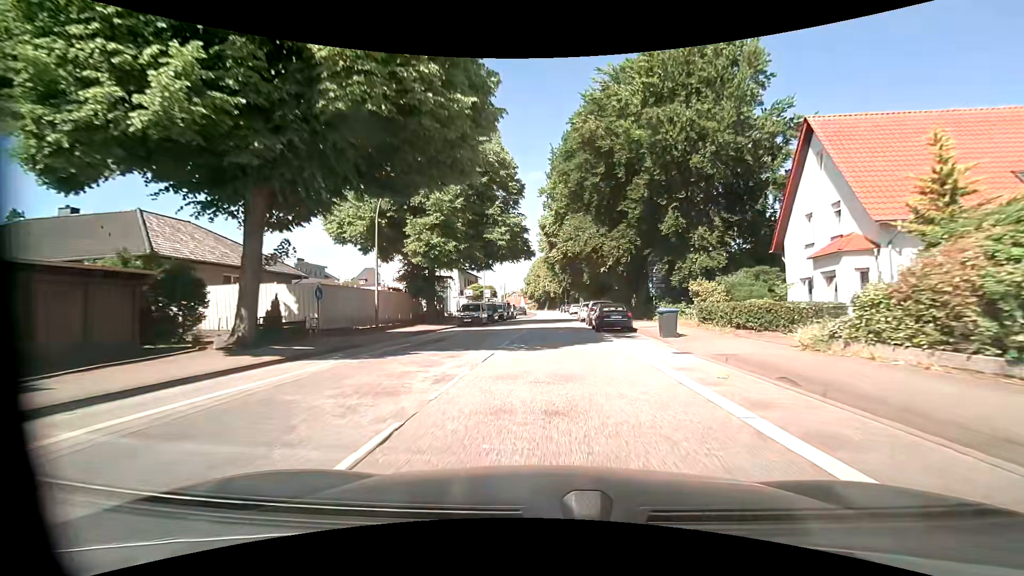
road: primary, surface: asphalt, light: Day
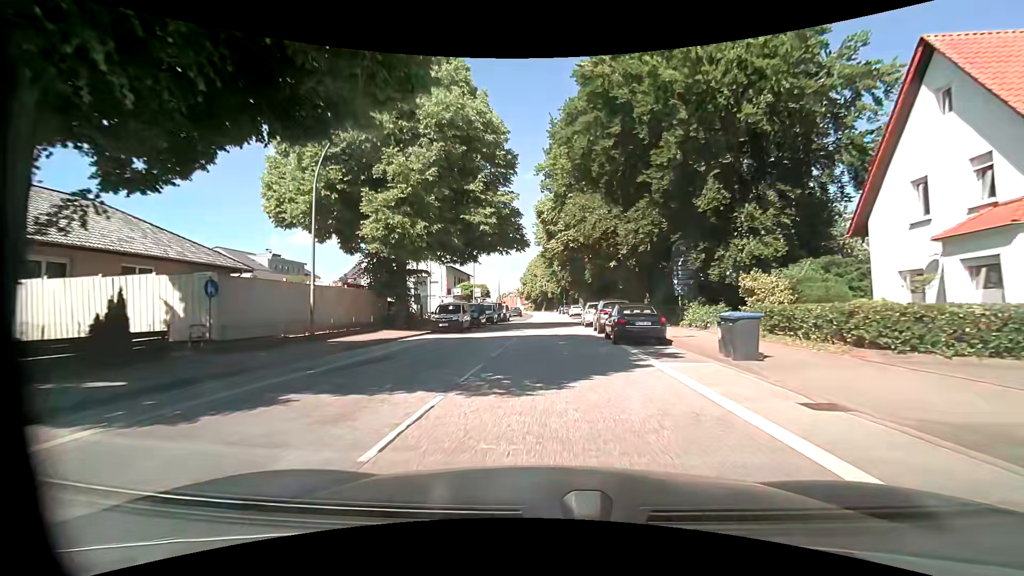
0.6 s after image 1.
(0.0, +7.2) m; 0°
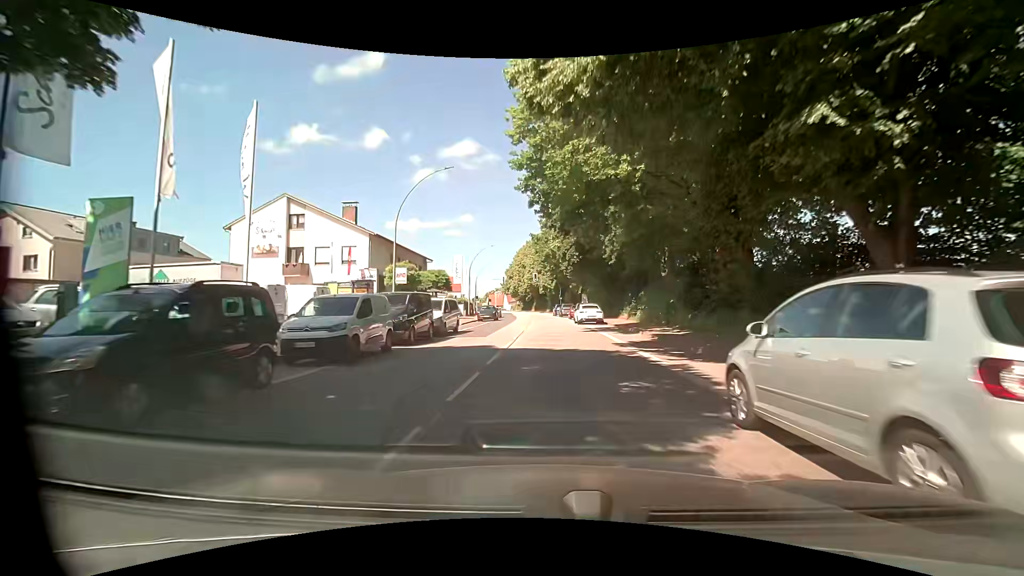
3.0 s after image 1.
(+0.3, +28.8) m; +1°
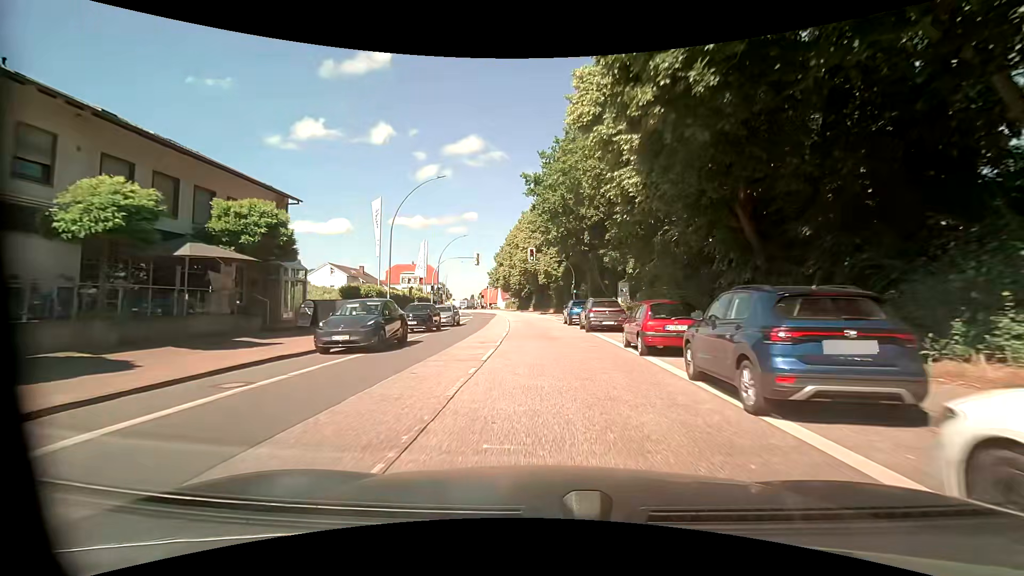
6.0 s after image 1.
(+0.4, +35.6) m; 0°
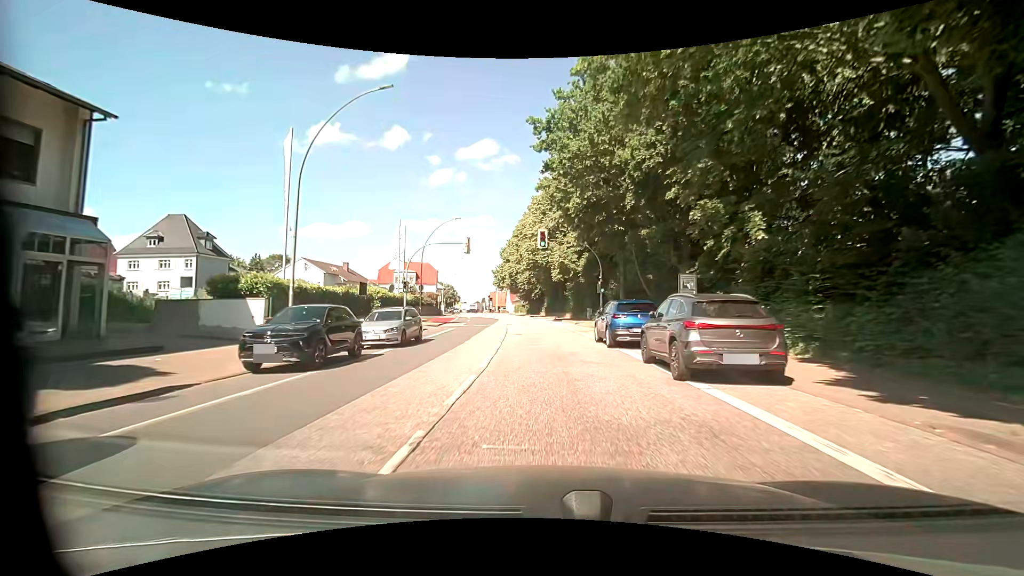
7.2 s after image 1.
(-0.3, +14.1) m; -1°
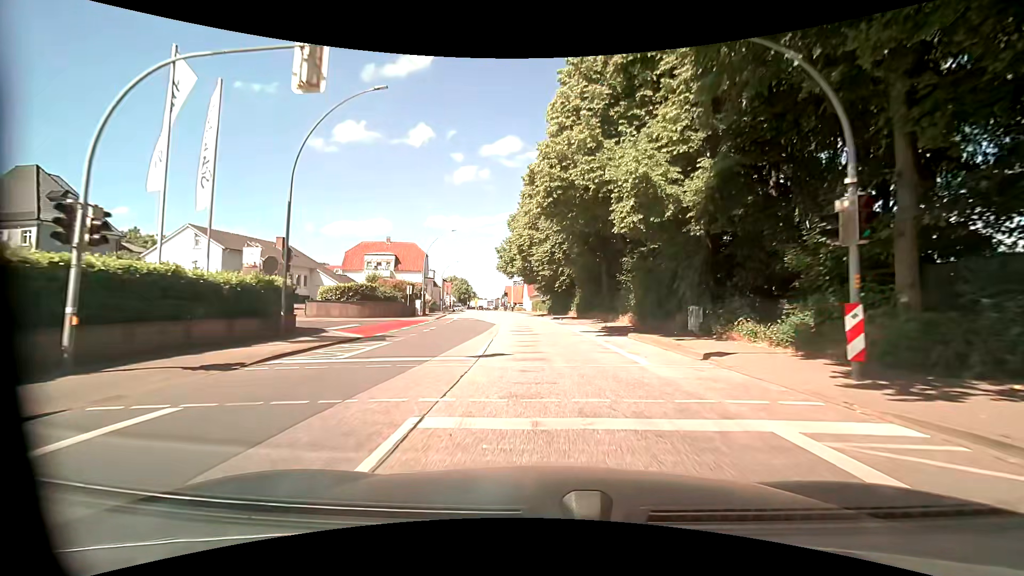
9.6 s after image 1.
(-0.8, +28.0) m; -3°
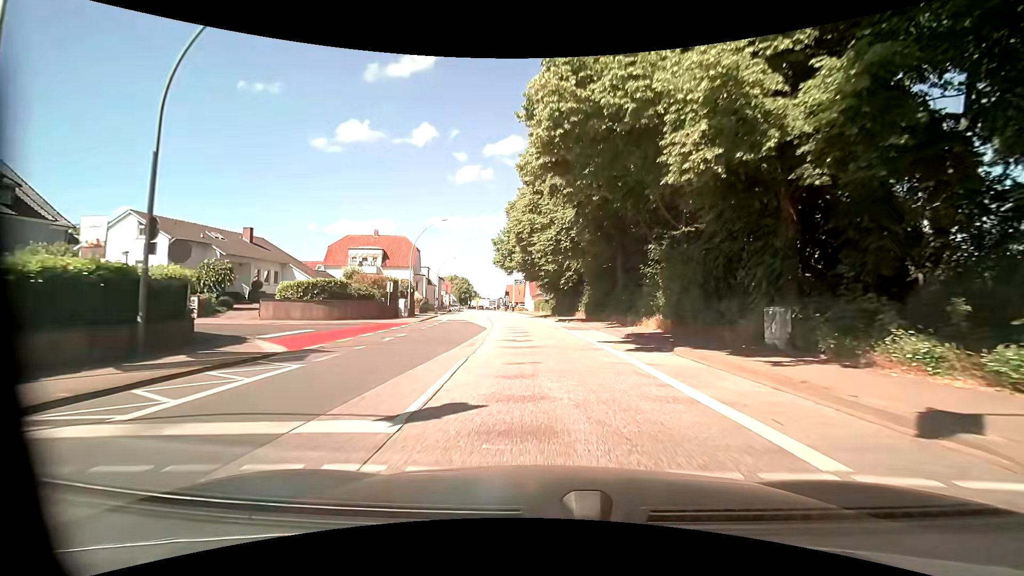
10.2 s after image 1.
(0.0, +6.9) m; 0°
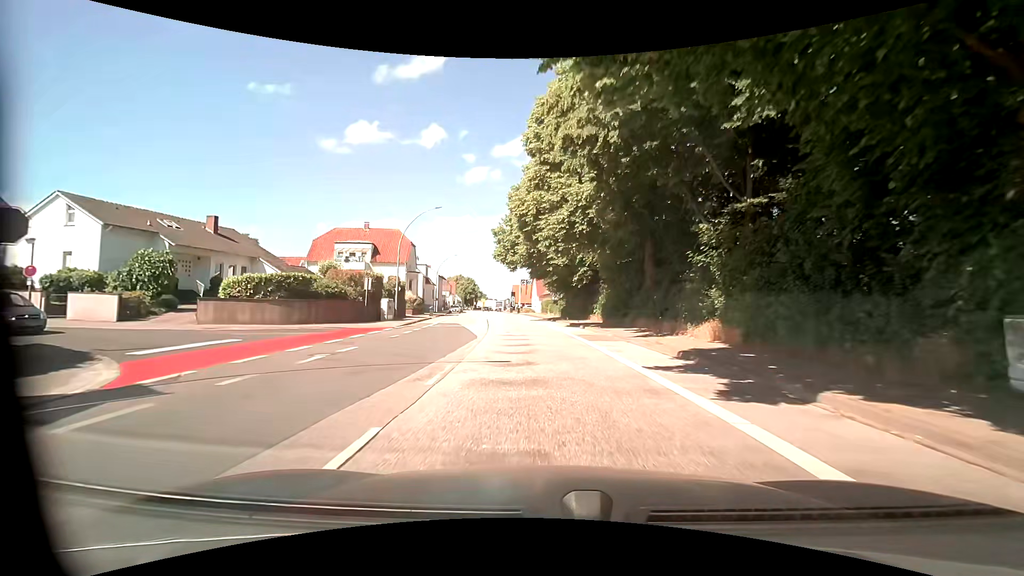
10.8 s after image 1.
(-0.1, +6.9) m; -1°
(0, +10) (-1, +20) (-1, +30) (-2, +40) (-4, +50) (-5, +60) (-6, +70) (-8, +80) (-9, +89) (-10, +99) m
